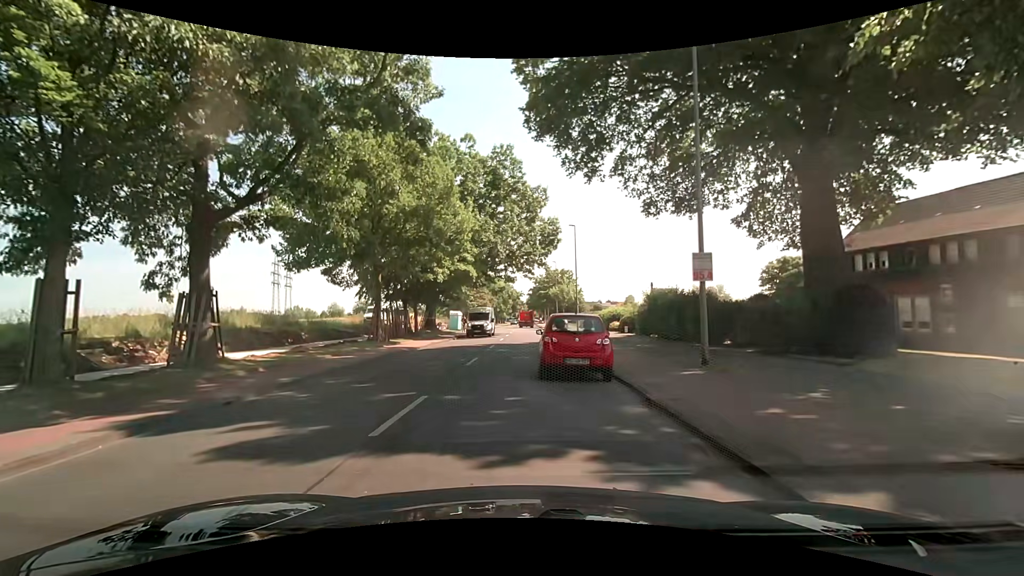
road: secondary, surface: asphalt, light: Day
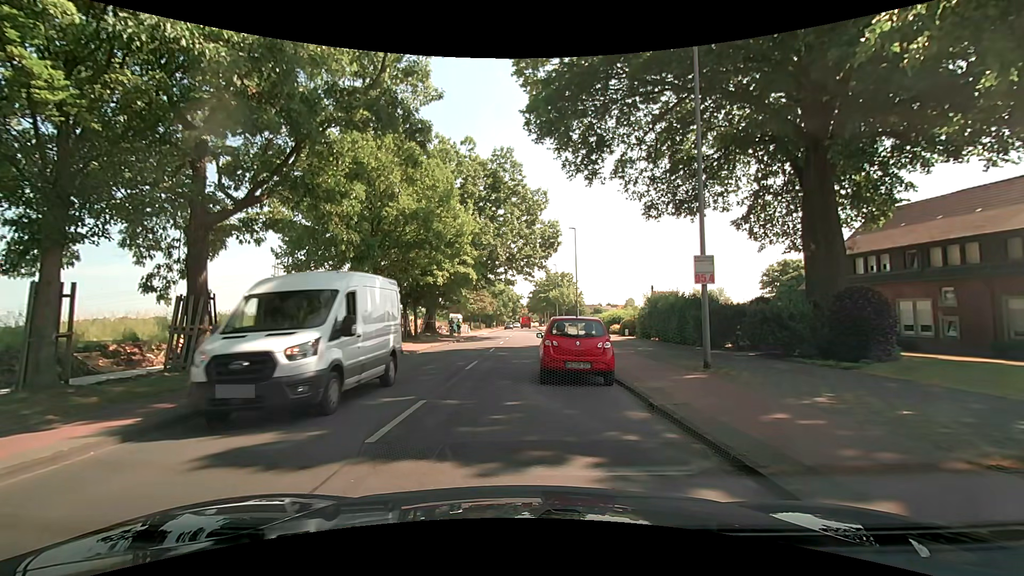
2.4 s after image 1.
(0.0, +0.2) m; 0°
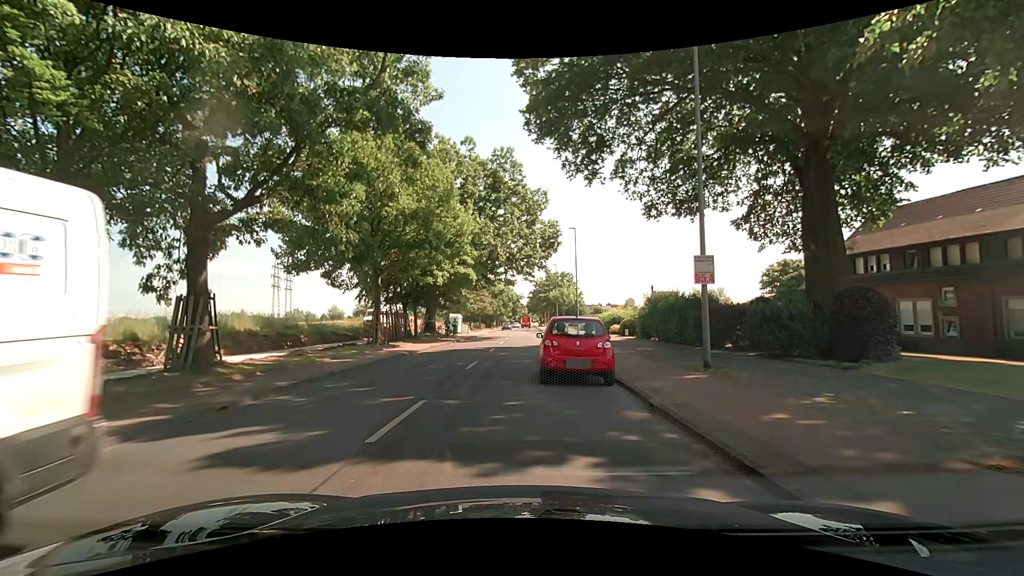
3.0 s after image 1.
(0.0, 0.0) m; 0°
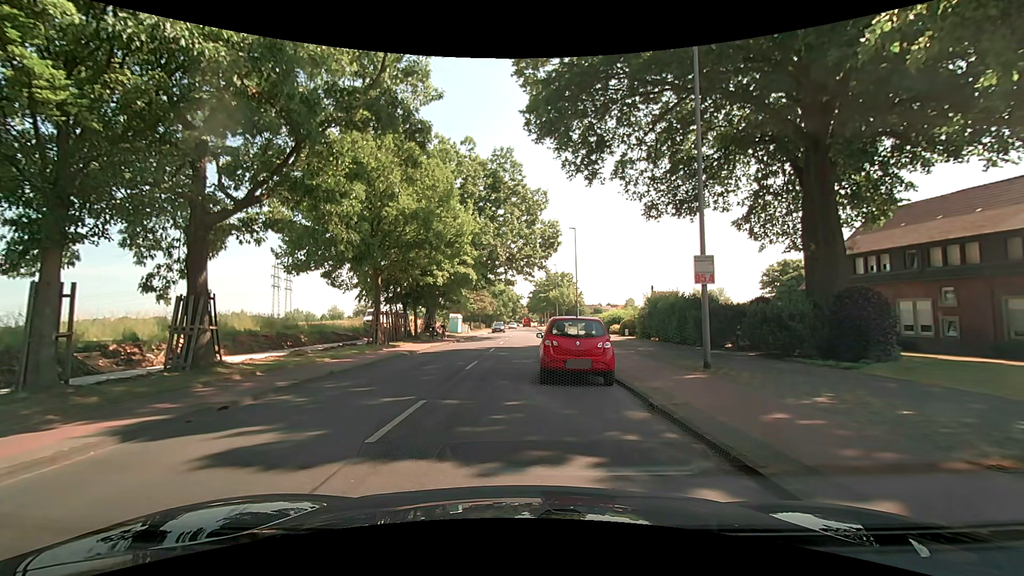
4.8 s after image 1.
(0.0, 0.0) m; 0°
